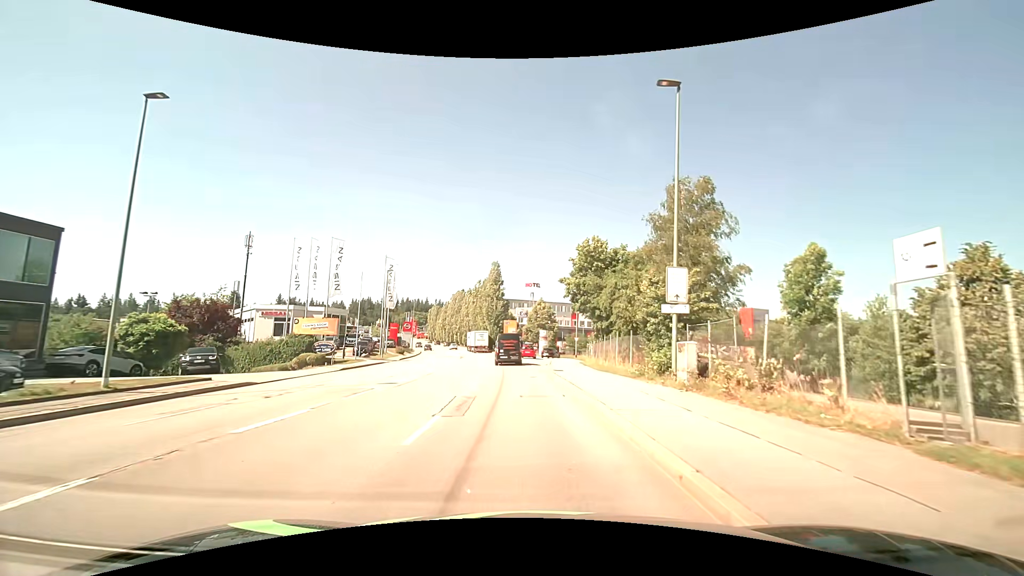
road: tertiary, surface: asphalt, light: Day
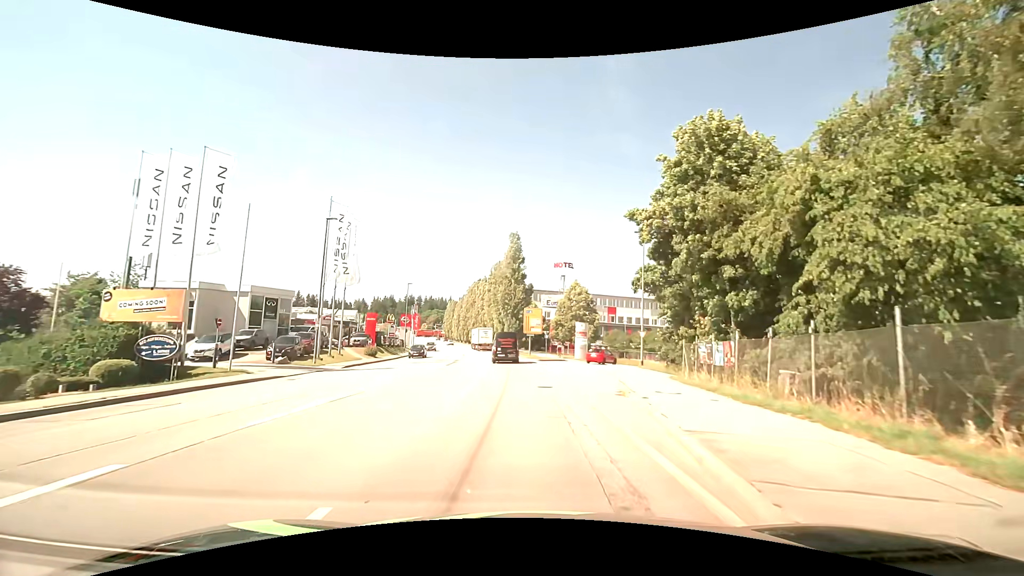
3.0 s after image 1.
(-0.5, +24.4) m; -3°
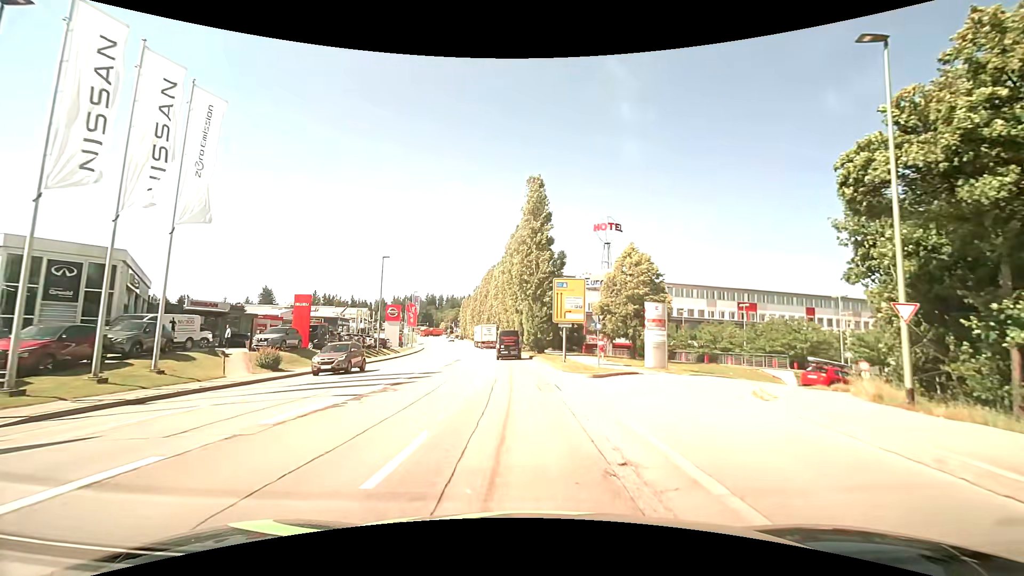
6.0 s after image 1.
(-0.4, +23.9) m; -2°
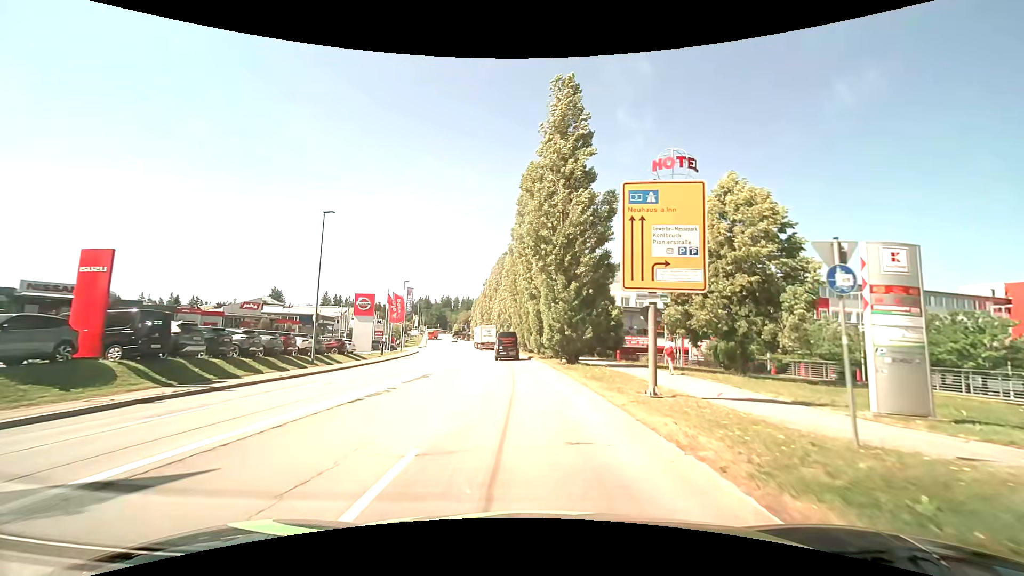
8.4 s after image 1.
(-0.5, +19.3) m; -2°
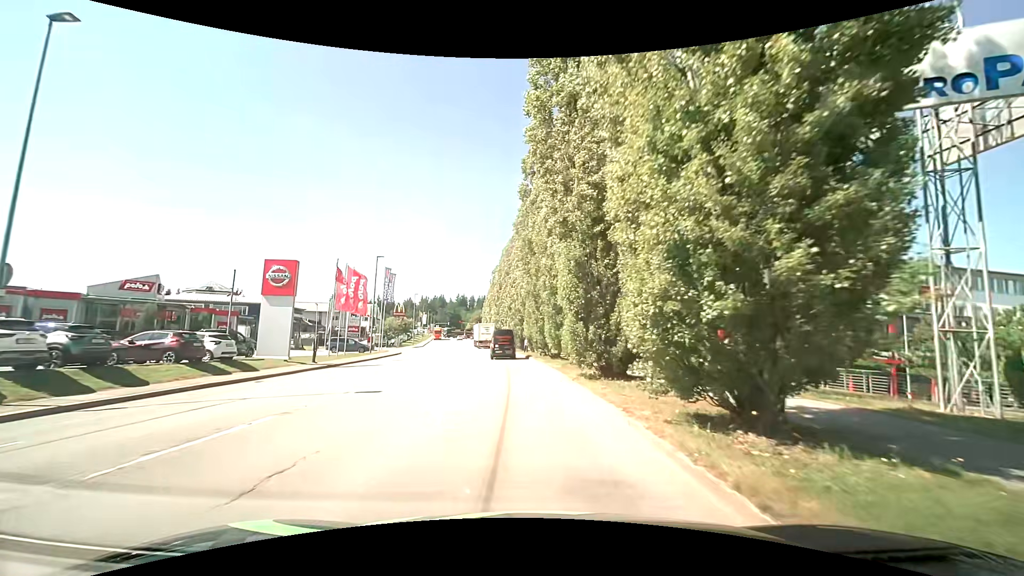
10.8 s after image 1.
(-0.5, +21.0) m; -2°
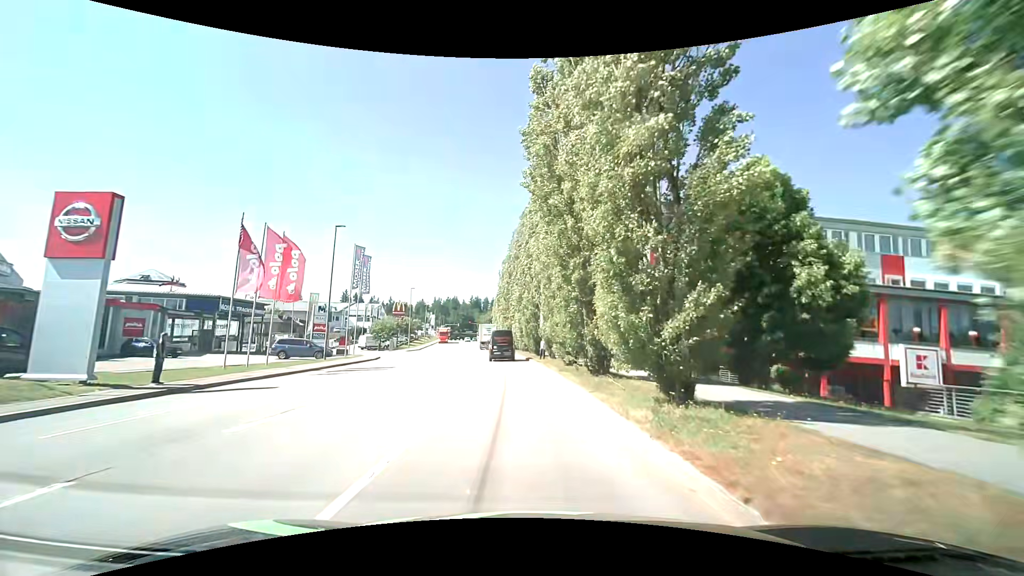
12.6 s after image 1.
(-0.4, +15.1) m; -4°
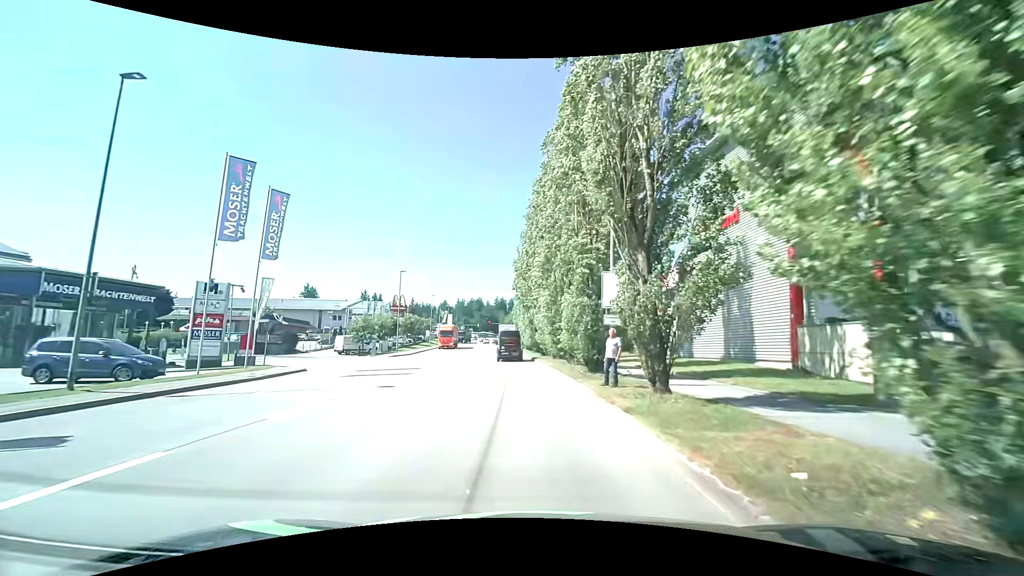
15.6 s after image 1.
(+0.1, +22.8) m; -1°
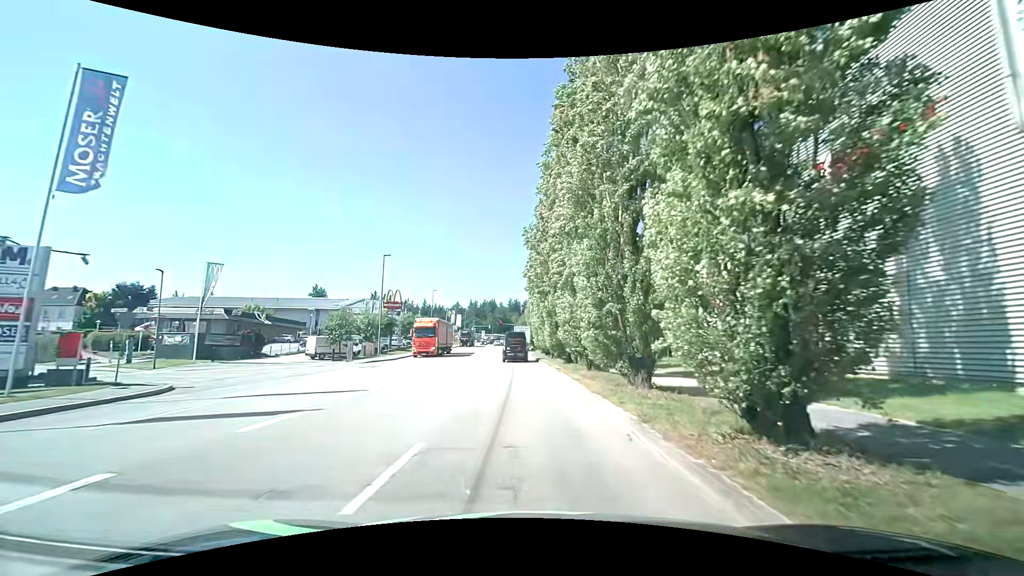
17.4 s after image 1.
(-0.3, +13.3) m; -3°
(0, +10) (0, +20) (0, +30) (0, +40) (0, +50) (0, +60) (0, +70) (+1, +80) (+1, +90) (+1, +100) m
